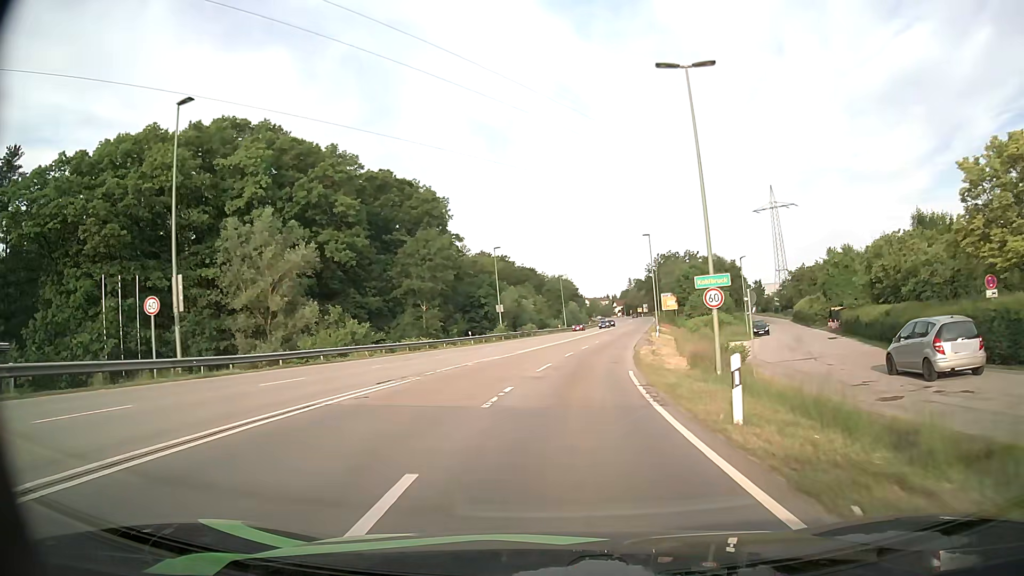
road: secondary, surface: asphalt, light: Day
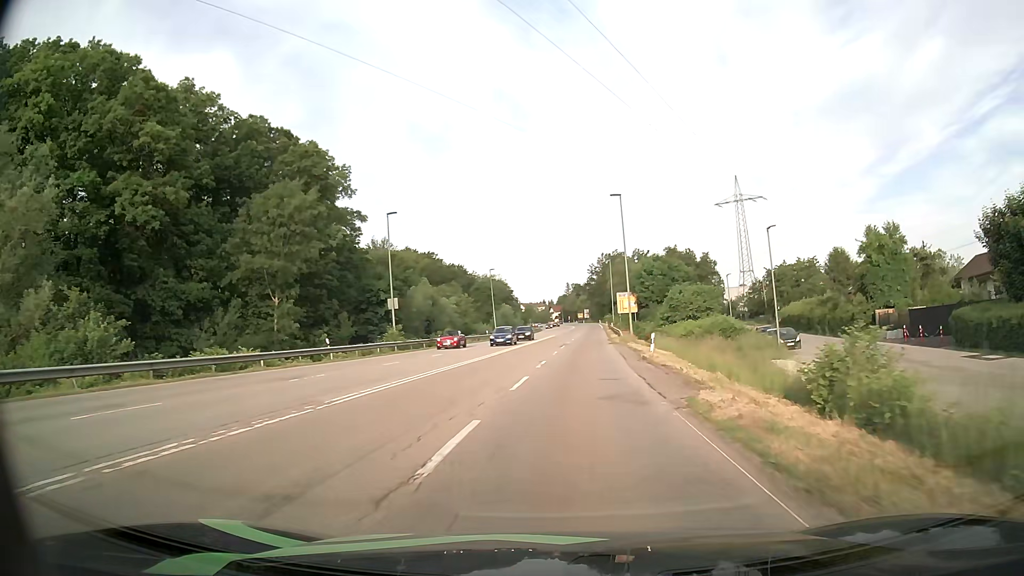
(+1.1, +24.5) m; +6°
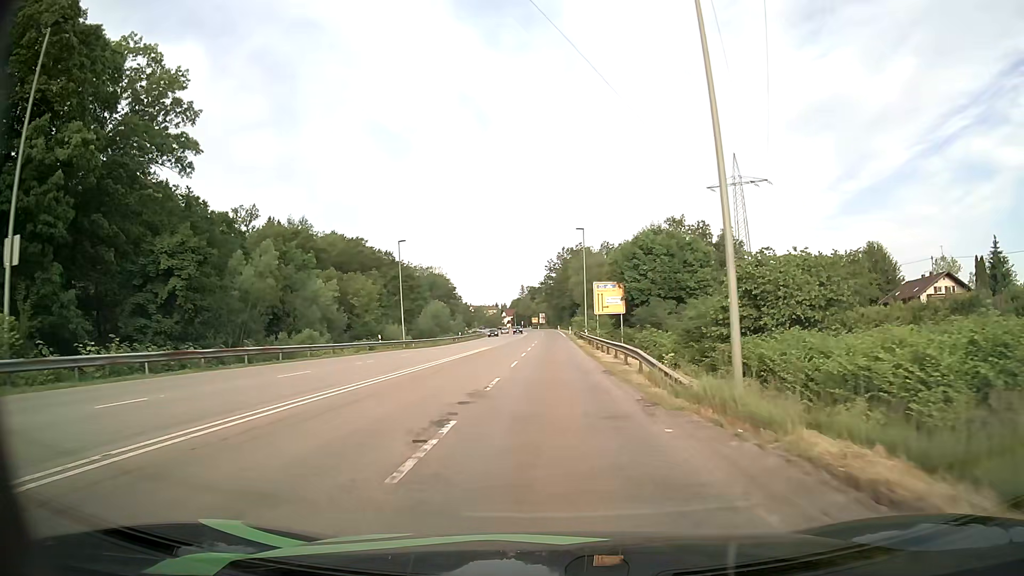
(+1.5, +34.6) m; +4°
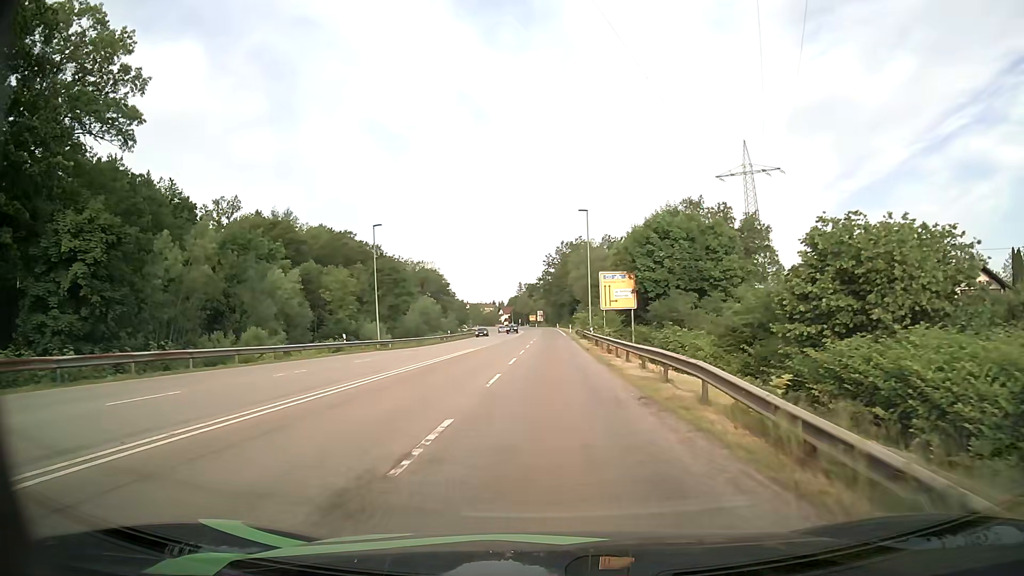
(0.0, +8.9) m; 0°
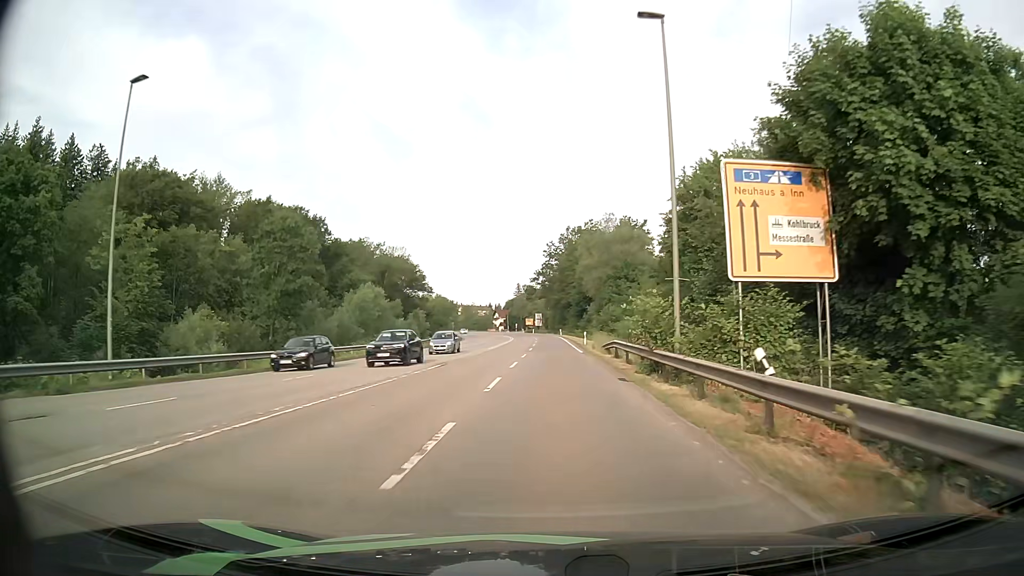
(-0.1, +35.8) m; 0°
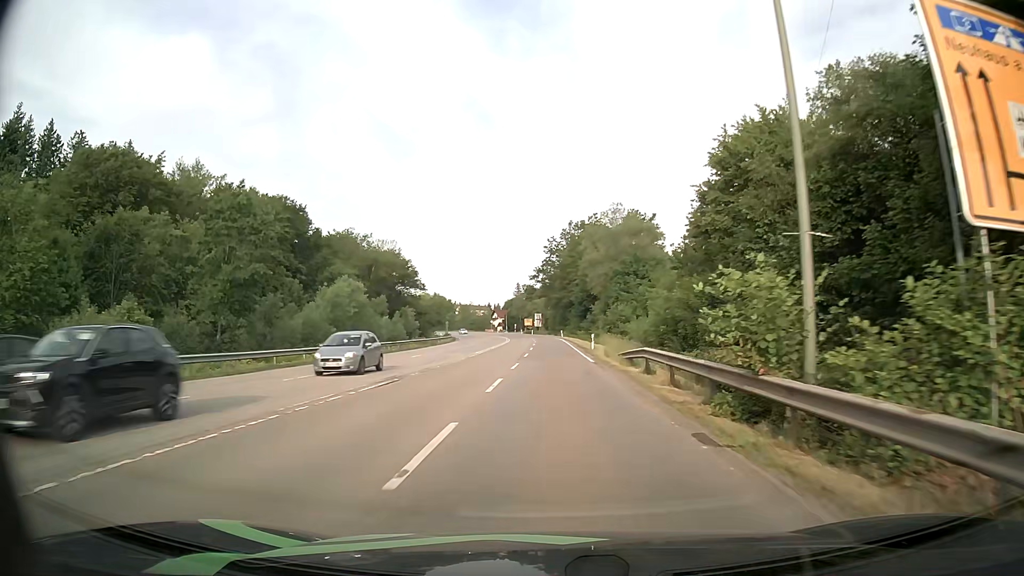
(0.0, +9.0) m; 0°
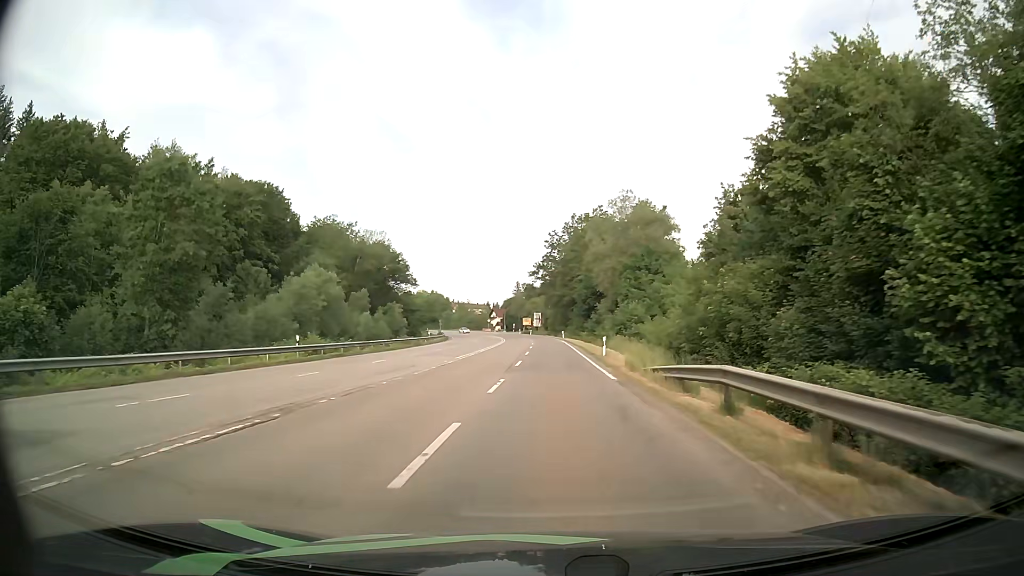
(0.0, +8.9) m; +1°
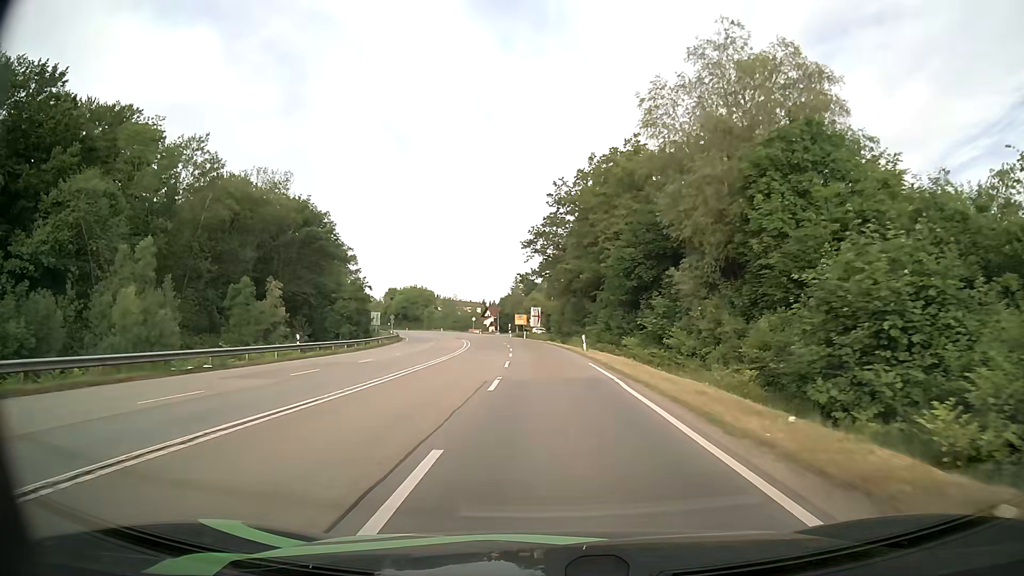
(-0.1, +44.7) m; 0°
(0, +10) (0, +20) (0, +30) (-1, +40) (-2, +50) (-2, +60) (-4, +70) (-5, +80) (-6, +90) (-8, +100) m
